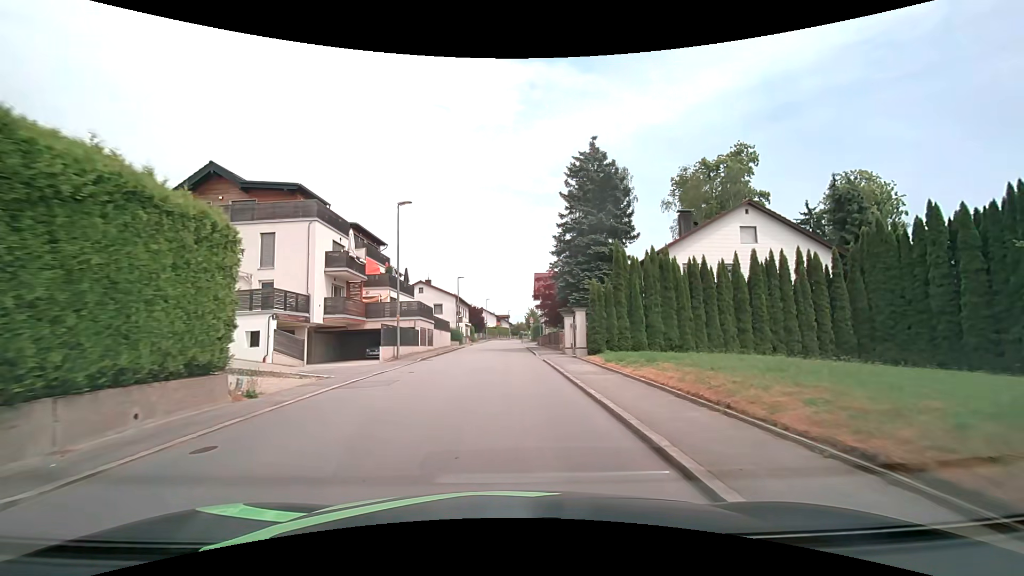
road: secondary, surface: asphalt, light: Day
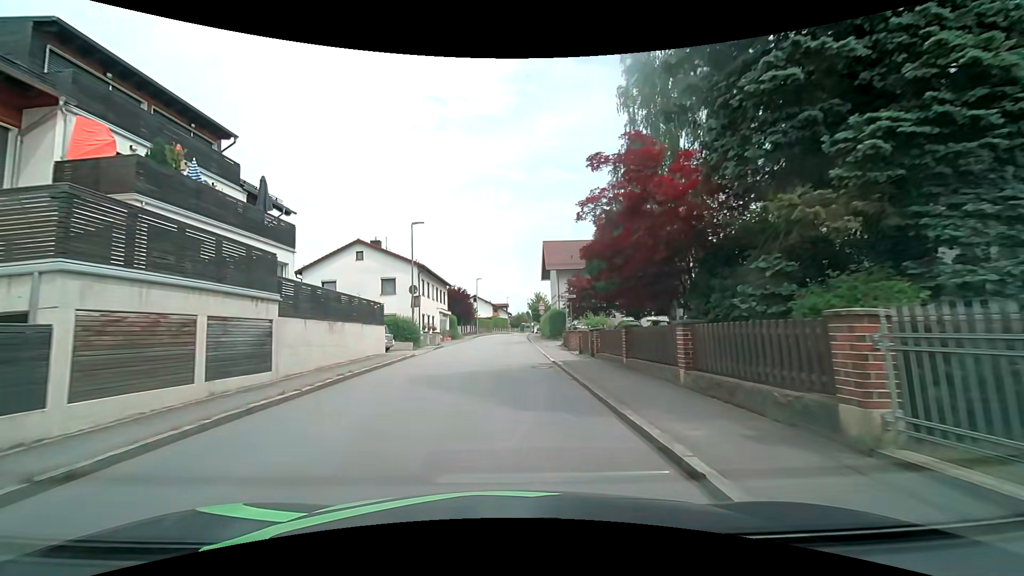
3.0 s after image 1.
(0.0, +26.9) m; 0°
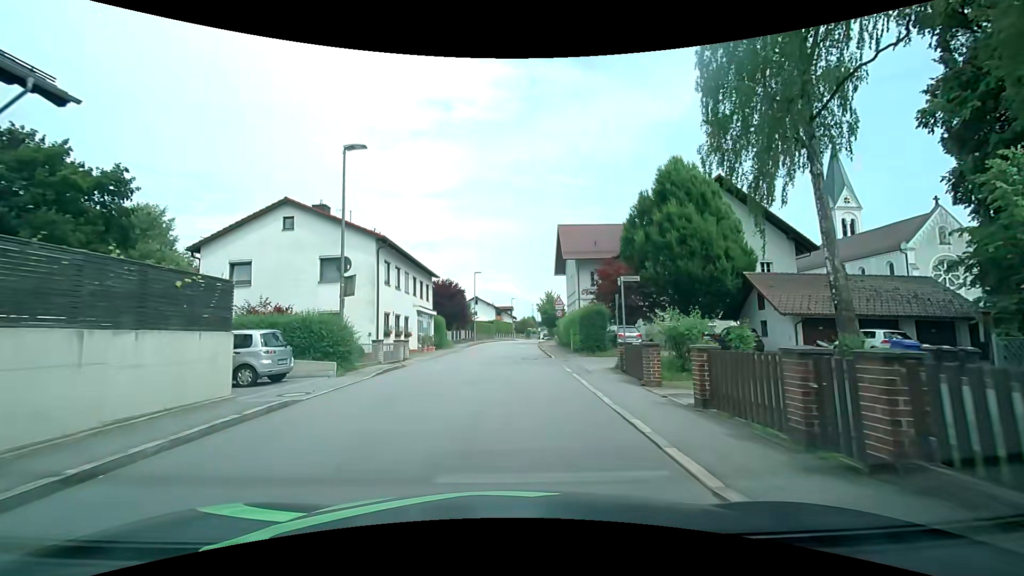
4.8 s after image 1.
(-0.1, +13.8) m; -1°
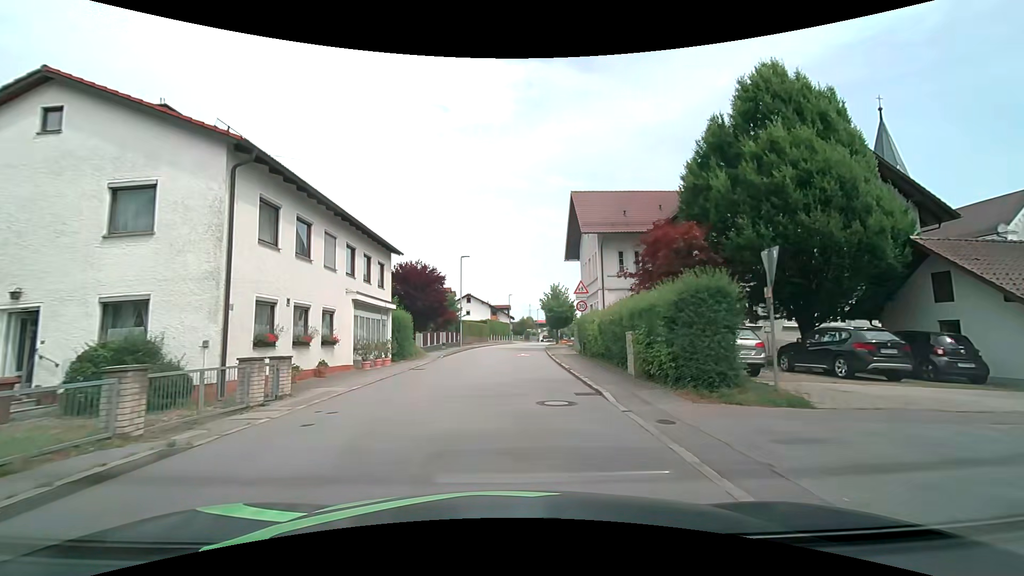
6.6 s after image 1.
(+0.2, +13.5) m; 0°
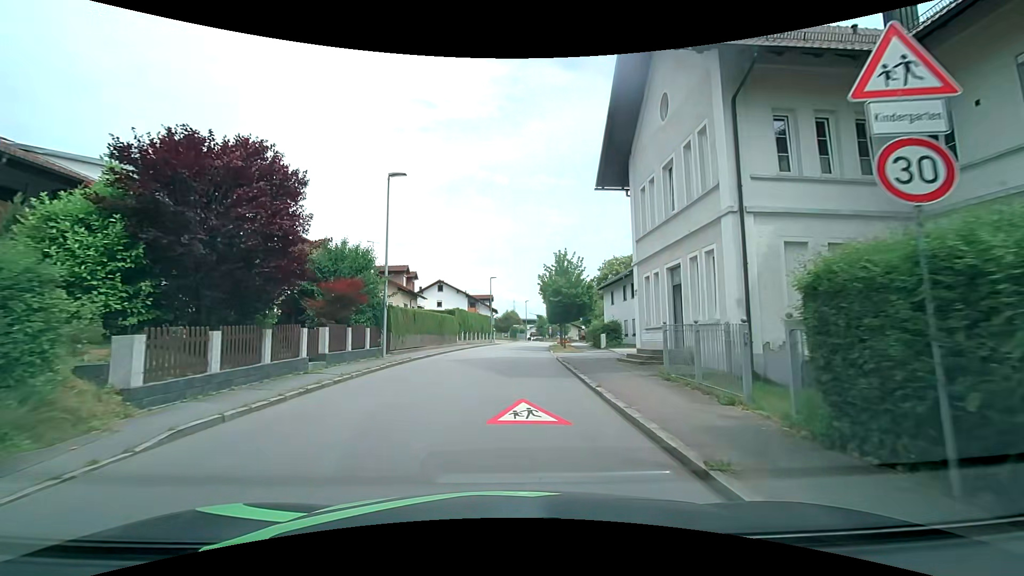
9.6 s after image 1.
(+0.8, +22.4) m; +3°
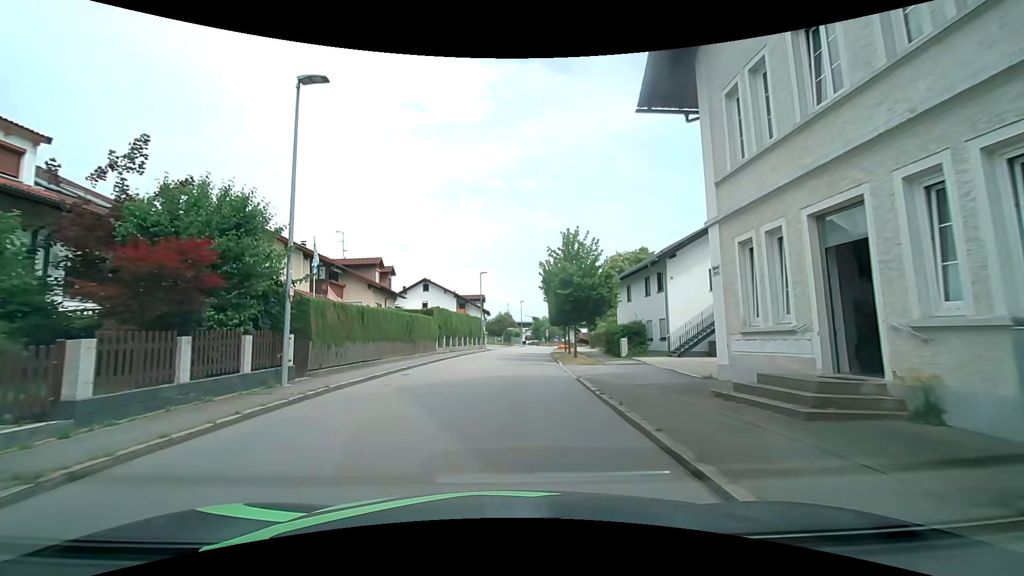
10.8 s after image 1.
(0.0, +8.8) m; 0°
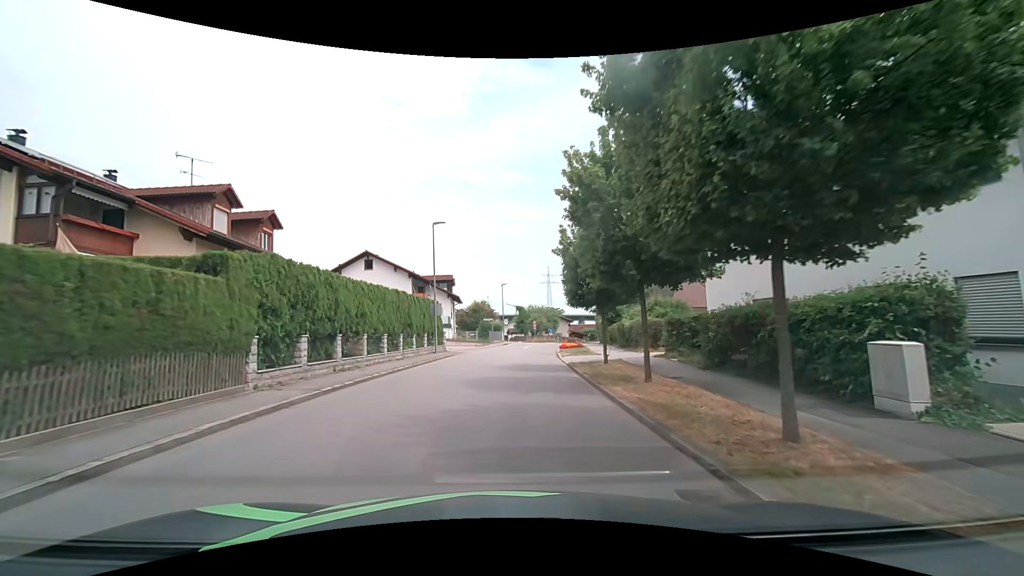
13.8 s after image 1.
(+0.3, +22.1) m; +3°
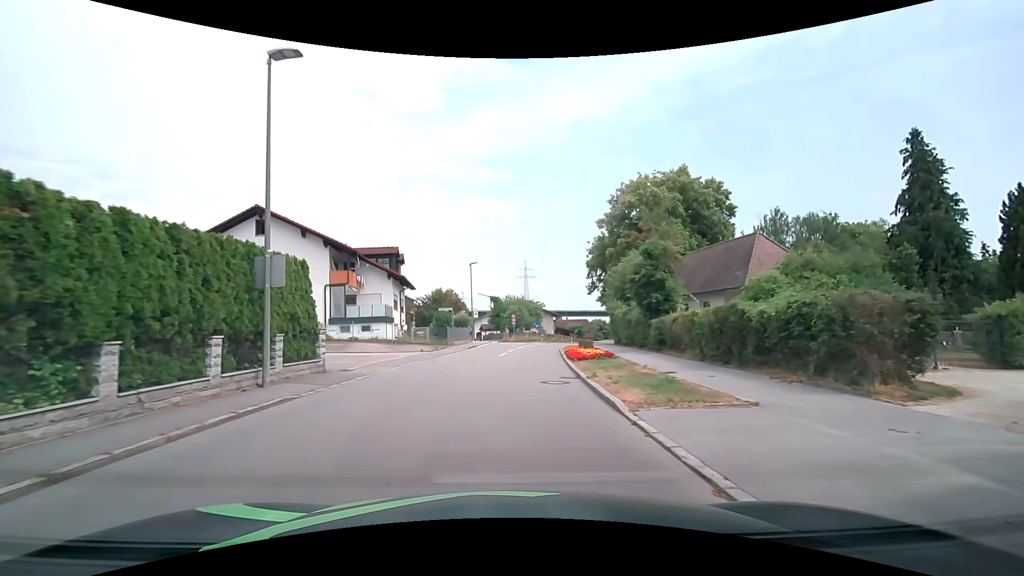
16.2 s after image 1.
(+0.4, +18.8) m; +2°
(0, +10) (+1, +20) (+2, +30) (+4, +40) (+6, +50) (+8, +59) (+10, +69) (+13, +79) (+16, +88) (+19, +98) m
